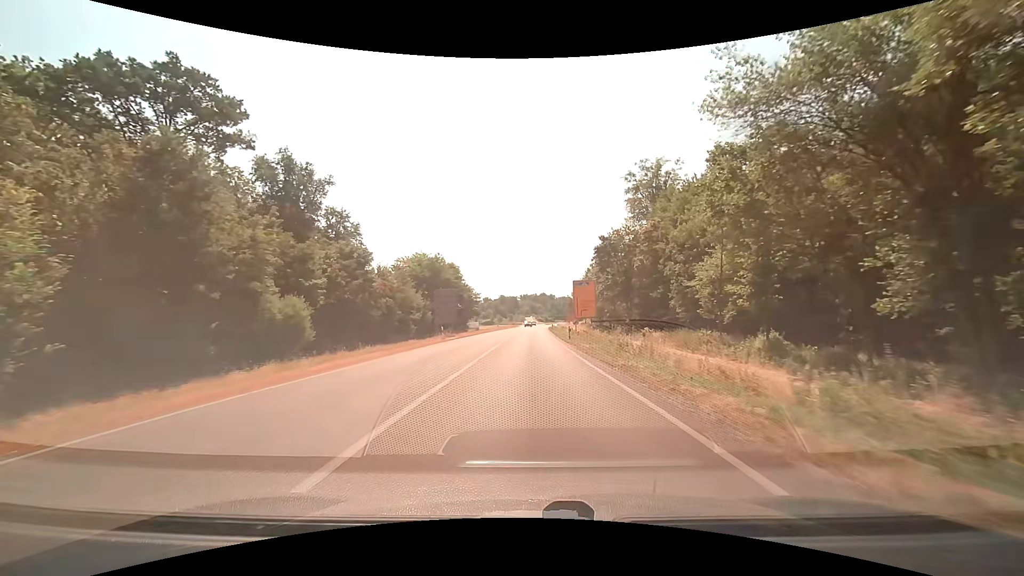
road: primary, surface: asphalt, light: Day
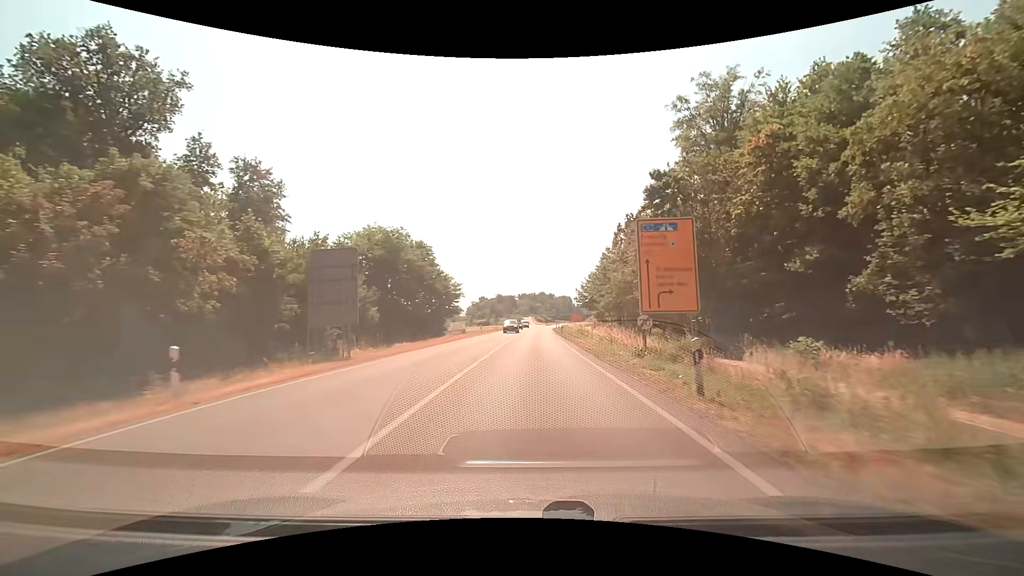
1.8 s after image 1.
(+0.1, +28.9) m; 0°
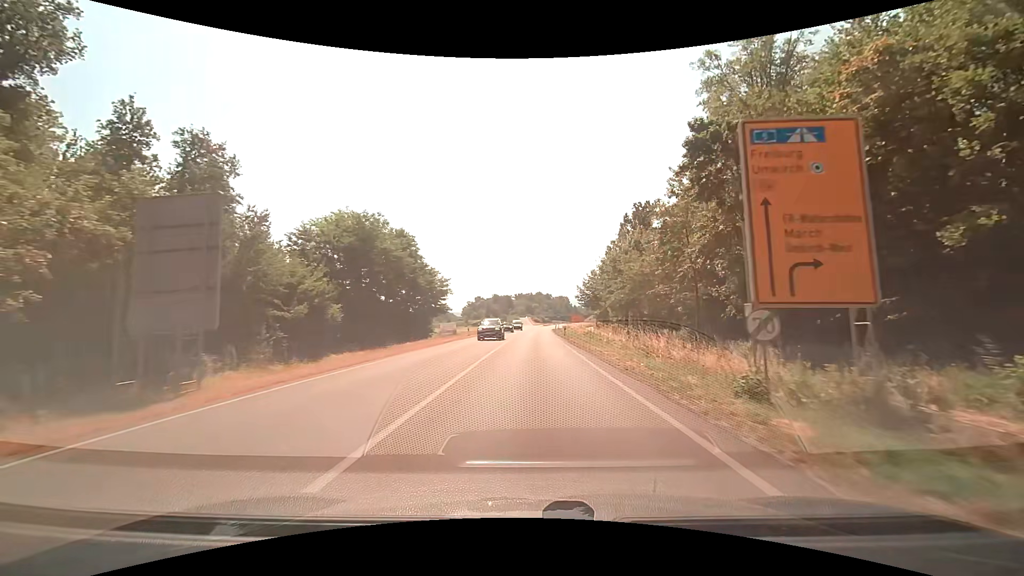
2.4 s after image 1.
(0.0, +9.8) m; 0°
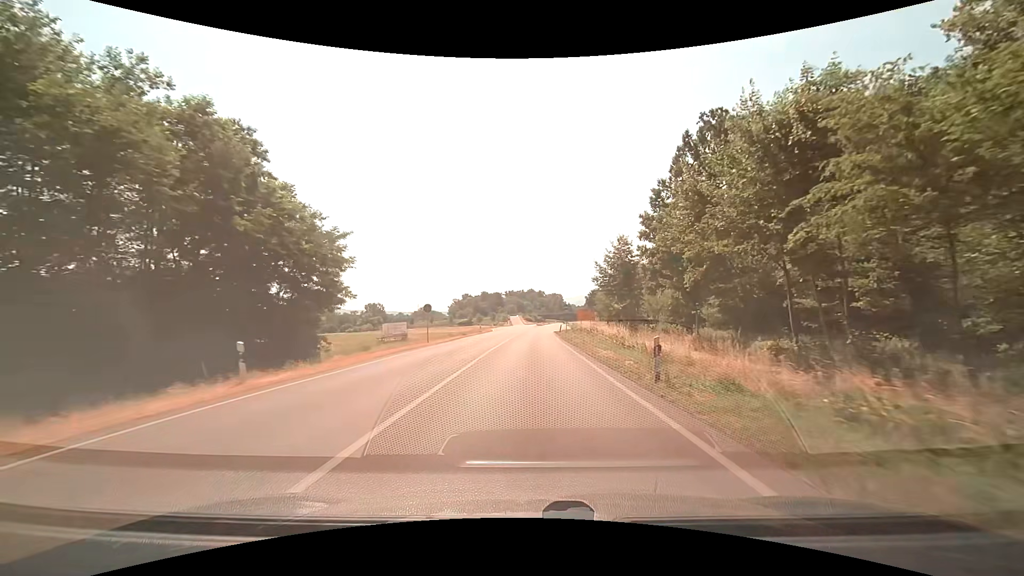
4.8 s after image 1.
(+0.5, +38.2) m; +1°
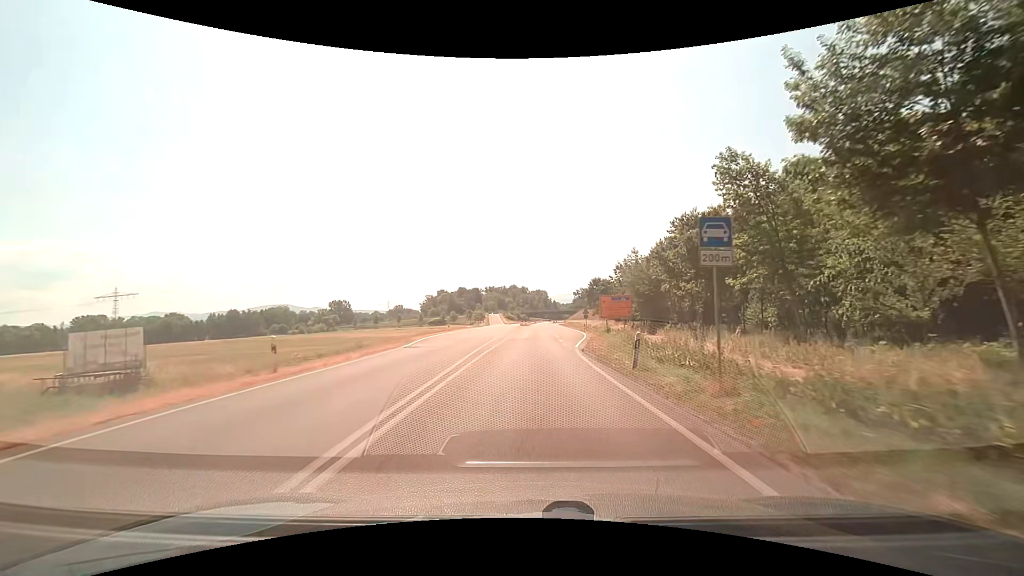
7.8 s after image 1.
(+0.4, +48.1) m; +2°
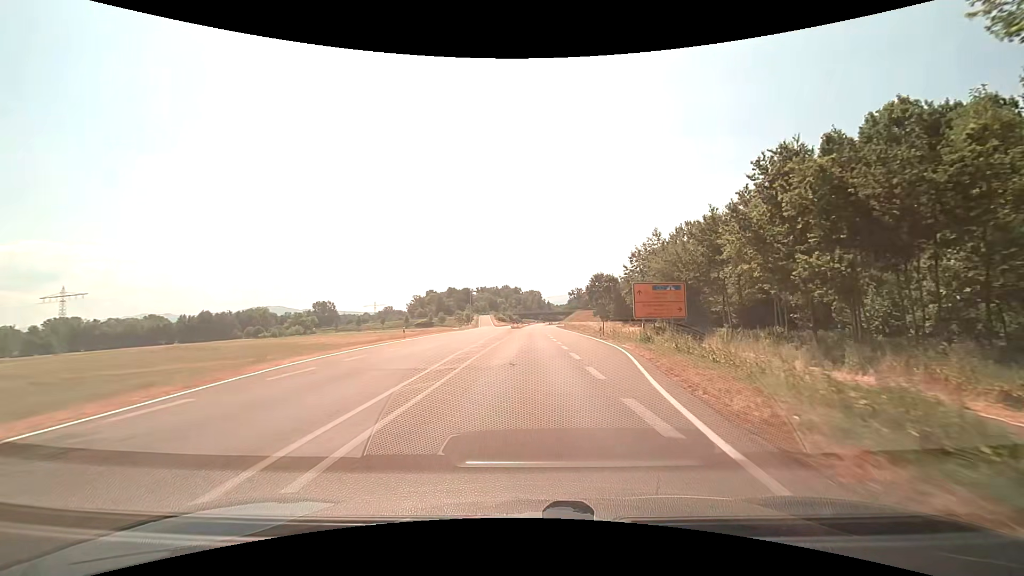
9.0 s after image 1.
(+0.1, +19.7) m; +1°
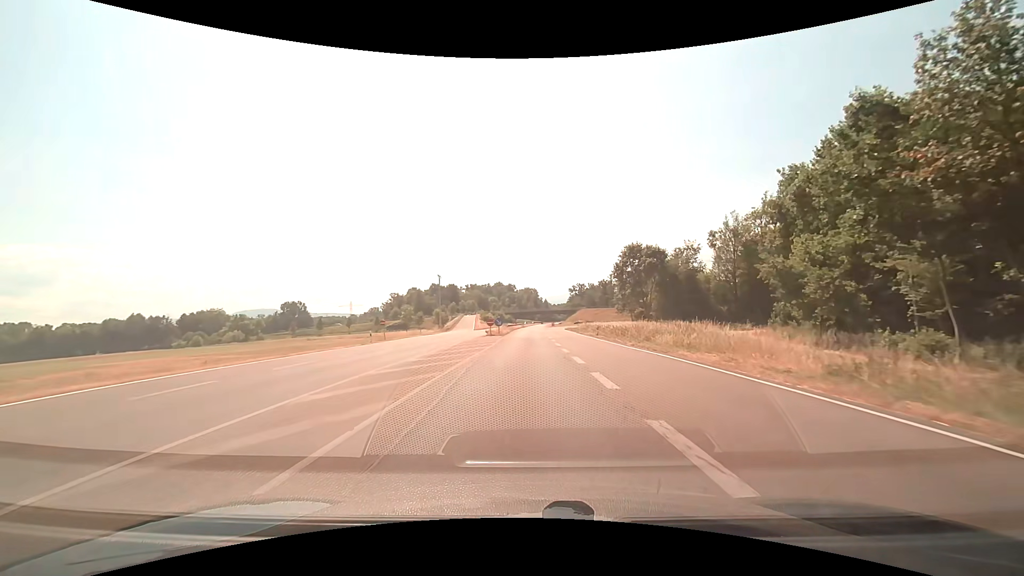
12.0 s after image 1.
(+0.2, +50.5) m; 0°
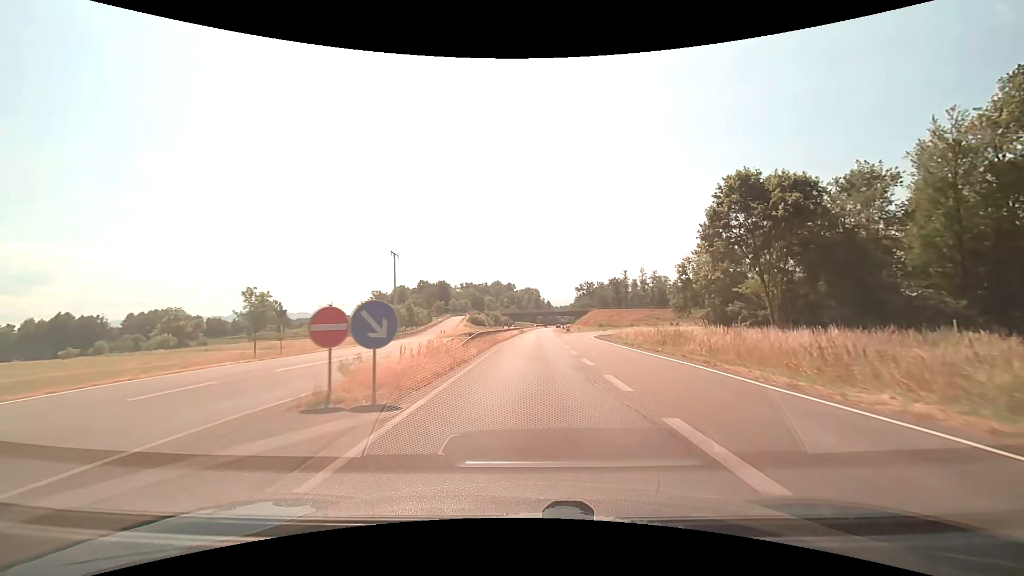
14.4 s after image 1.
(-0.3, +41.7) m; 0°
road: trunk
(0, +10) (0, +20) (0, +30) (0, +40) (0, +50) (+1, +60) (+1, +70) (+1, +80) (+2, +90) (+3, +100) m
